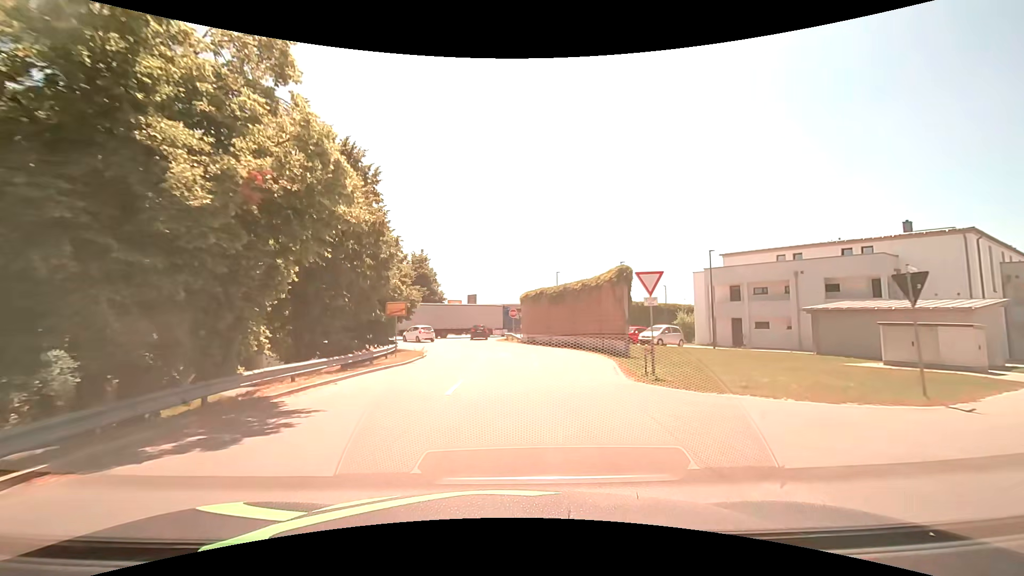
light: Day
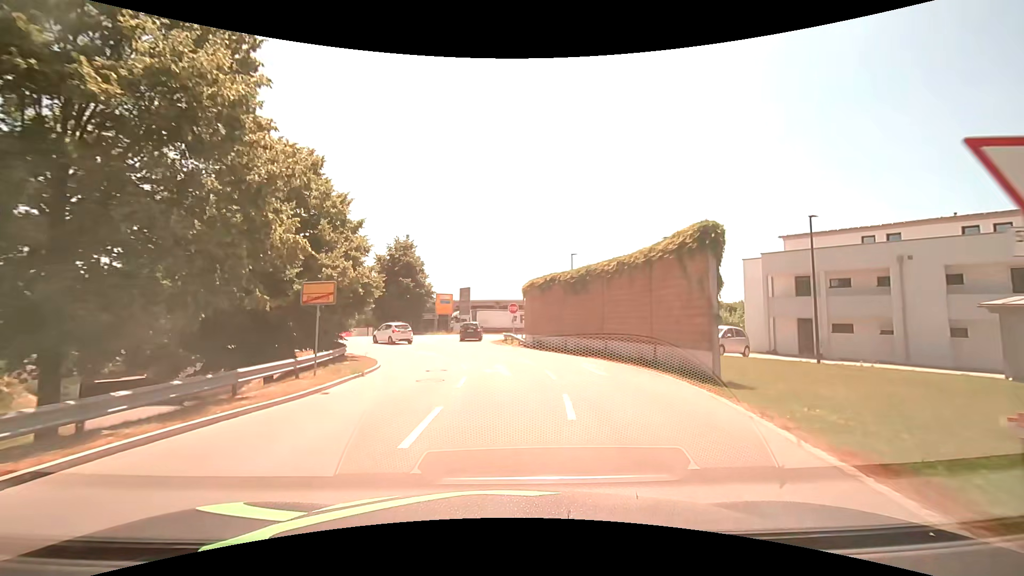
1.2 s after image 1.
(+0.1, +10.6) m; +1°
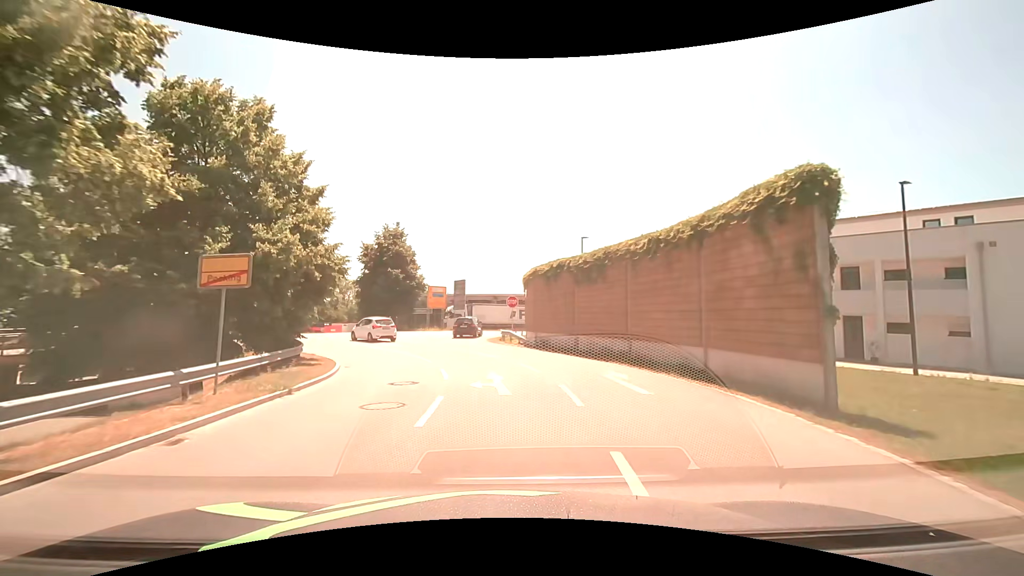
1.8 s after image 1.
(0.0, +5.0) m; 0°
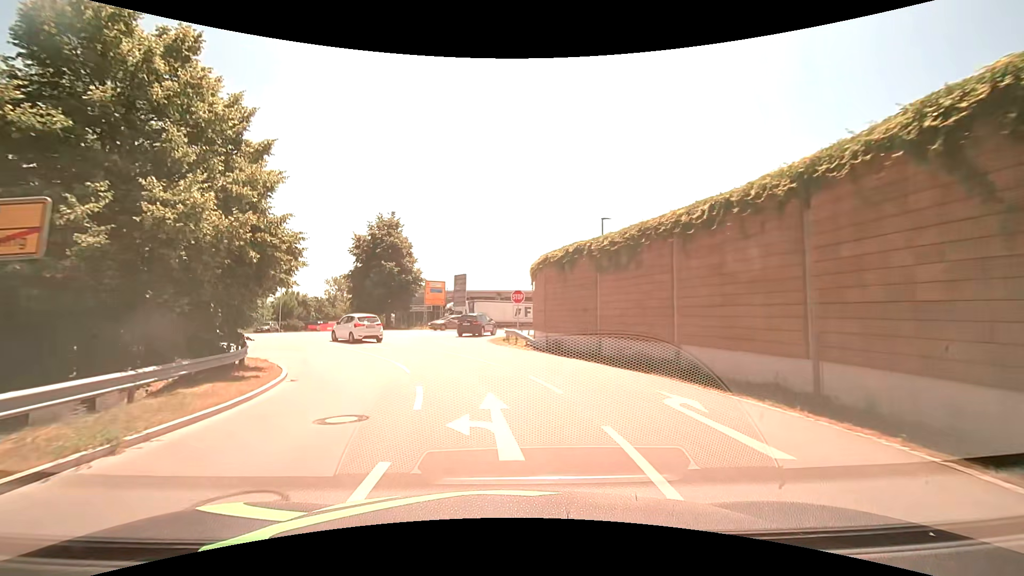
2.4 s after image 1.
(0.0, +4.7) m; 0°
